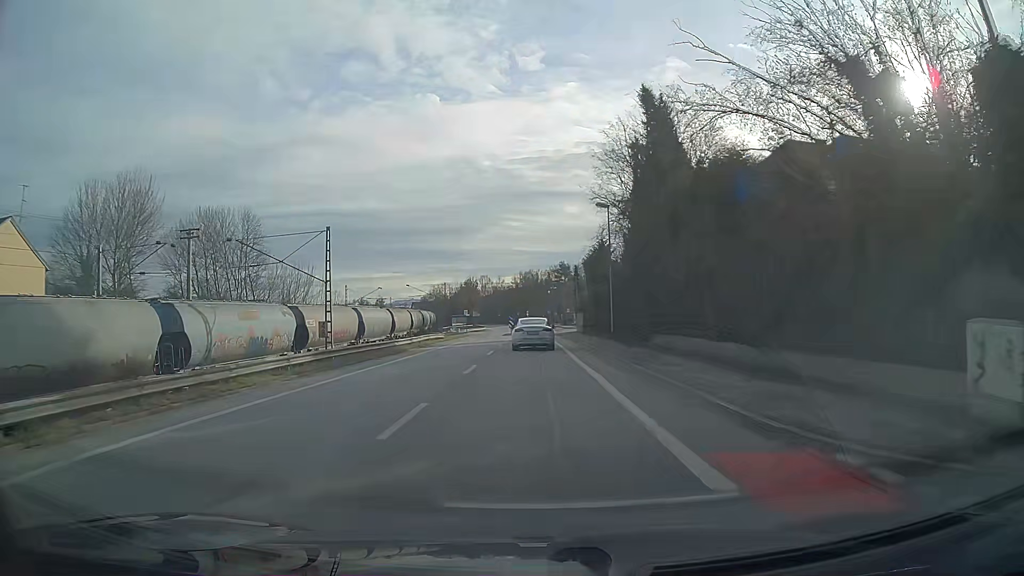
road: unclassified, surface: asphalt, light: Day
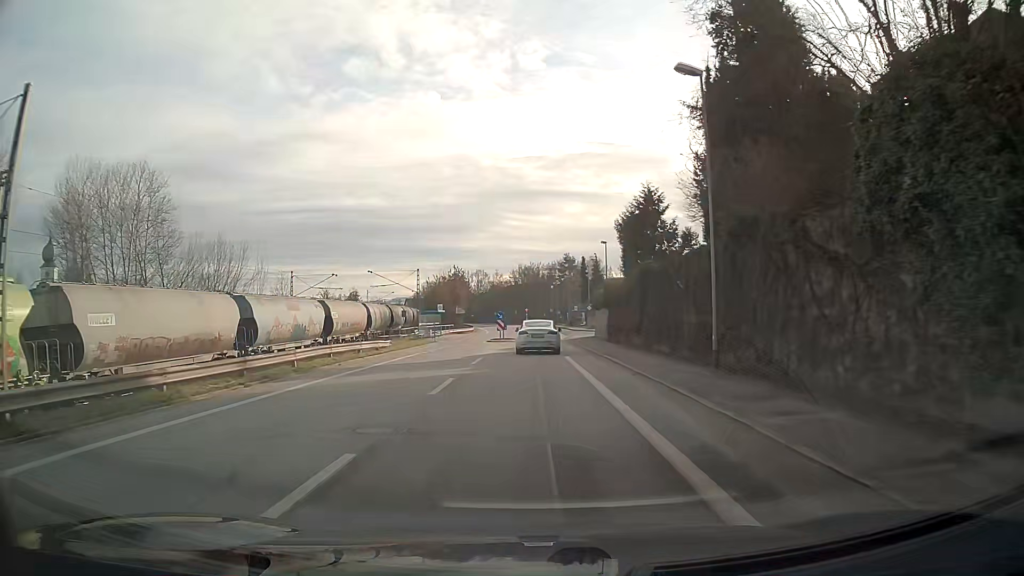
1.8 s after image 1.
(0.0, +23.1) m; 0°
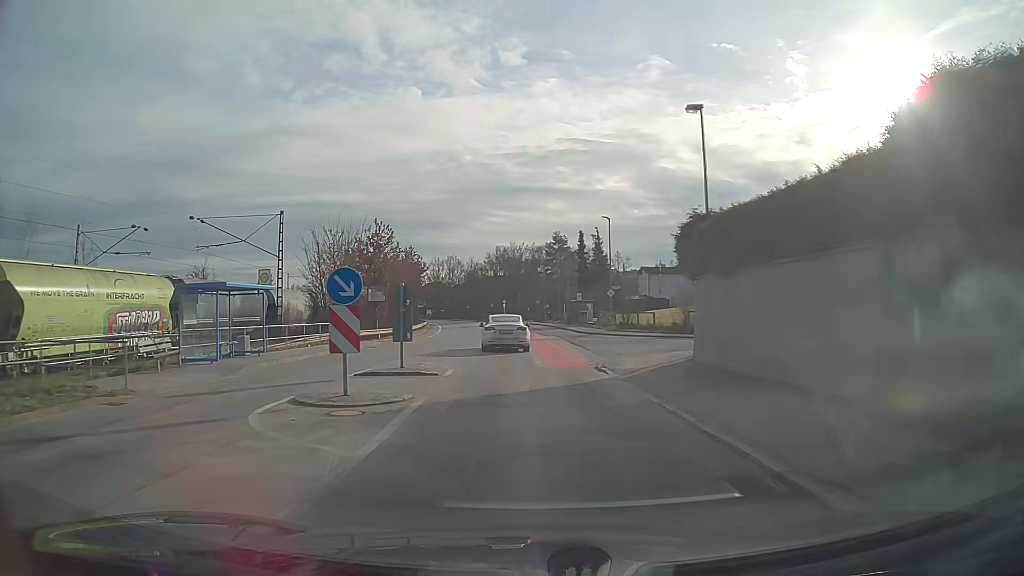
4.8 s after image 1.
(+0.4, +37.8) m; +1°
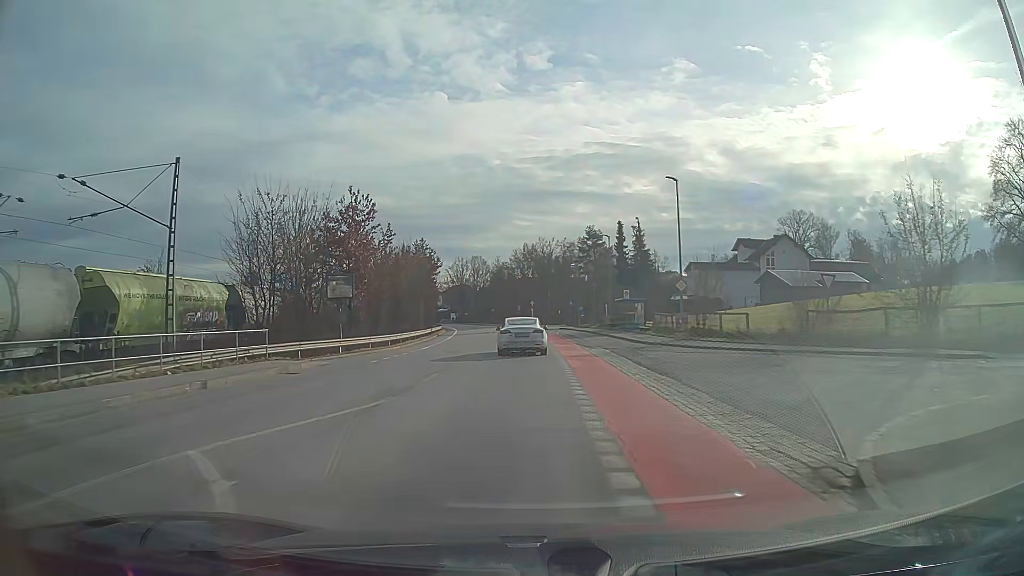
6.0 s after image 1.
(-0.2, +14.7) m; -2°
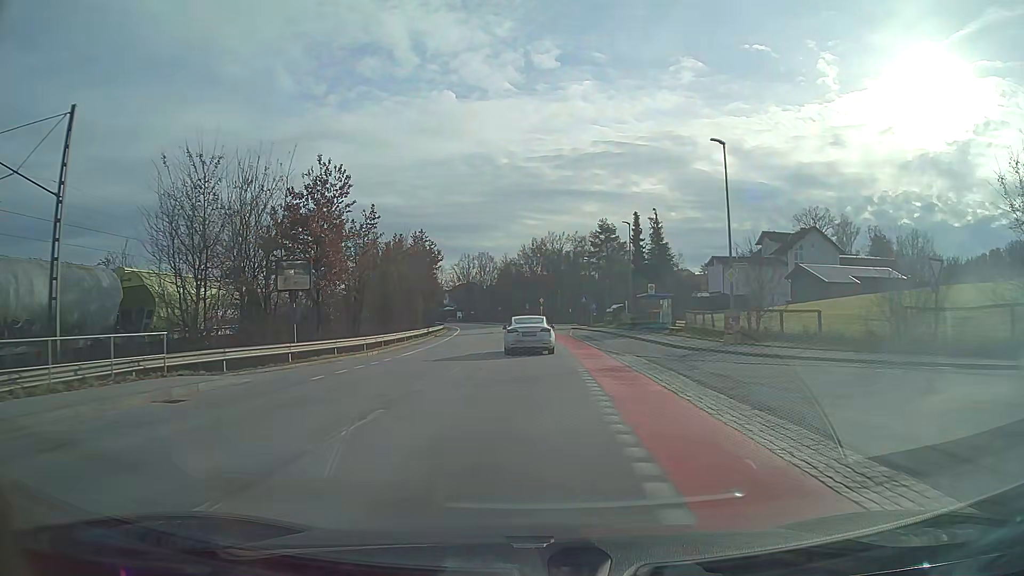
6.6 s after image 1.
(-0.1, +7.2) m; -1°
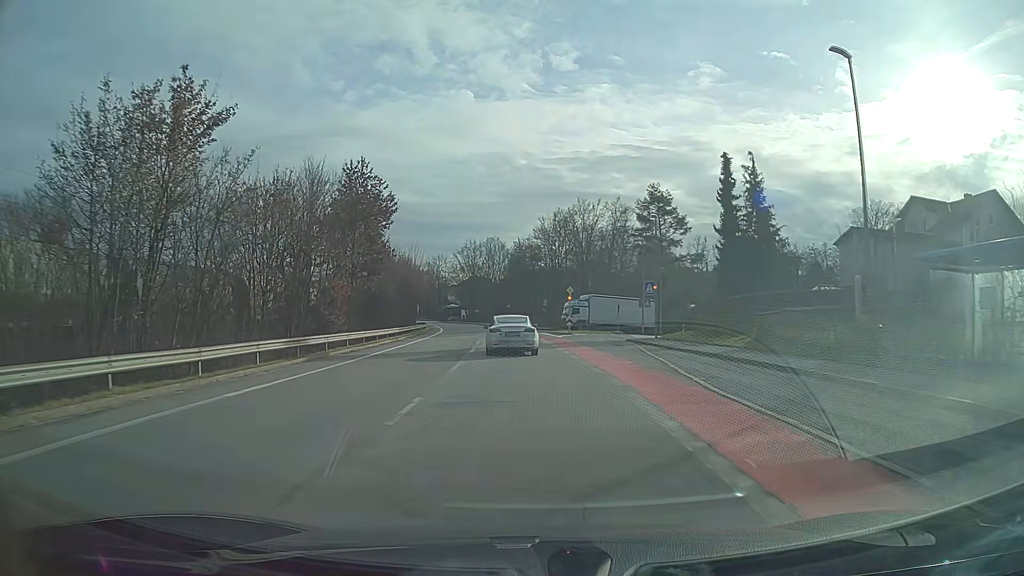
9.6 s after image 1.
(-0.5, +35.2) m; -2°
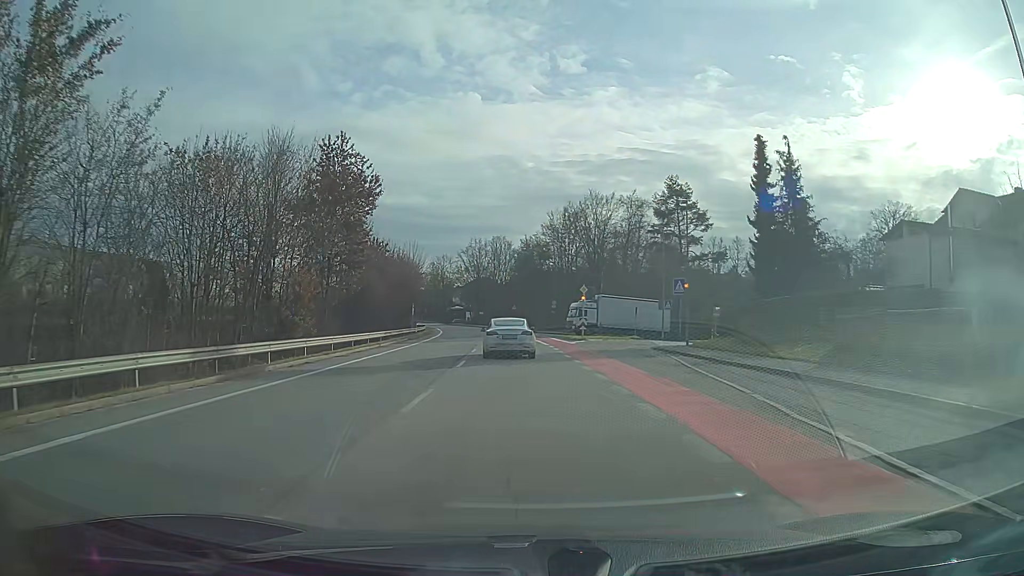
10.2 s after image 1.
(0.0, +6.9) m; -1°
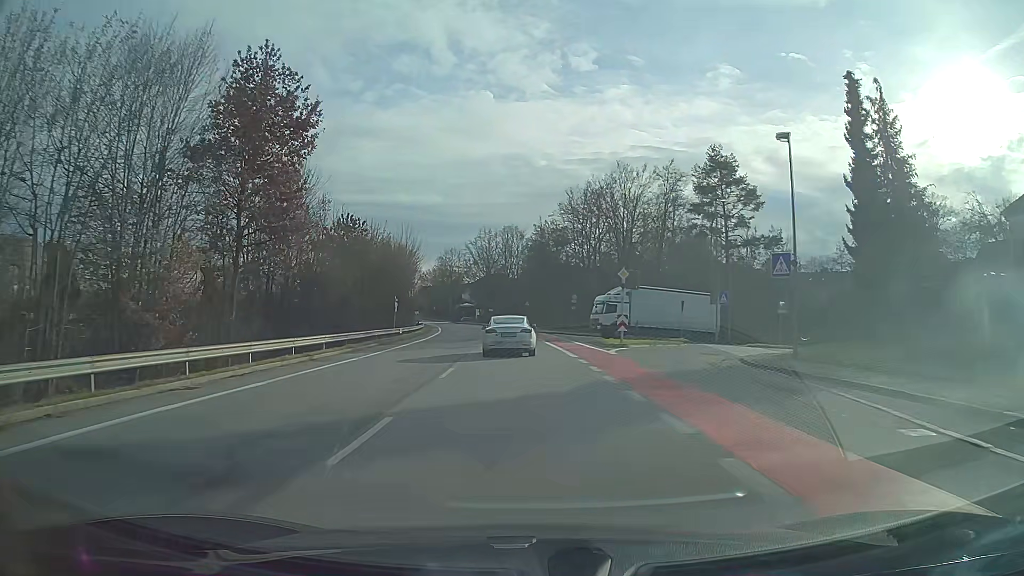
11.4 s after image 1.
(-0.1, +13.6) m; -1°
